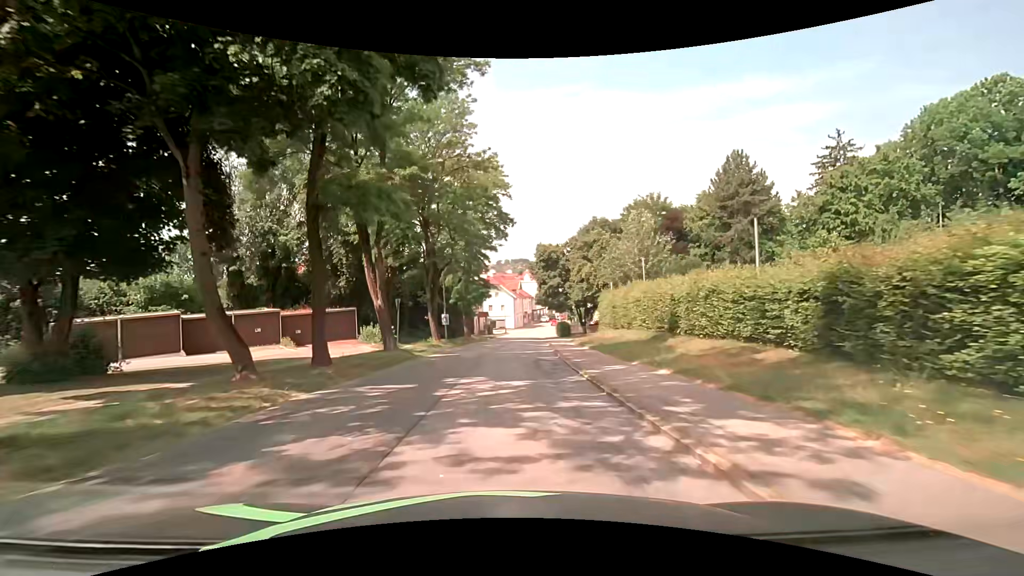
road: secondary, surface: asphalt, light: Day
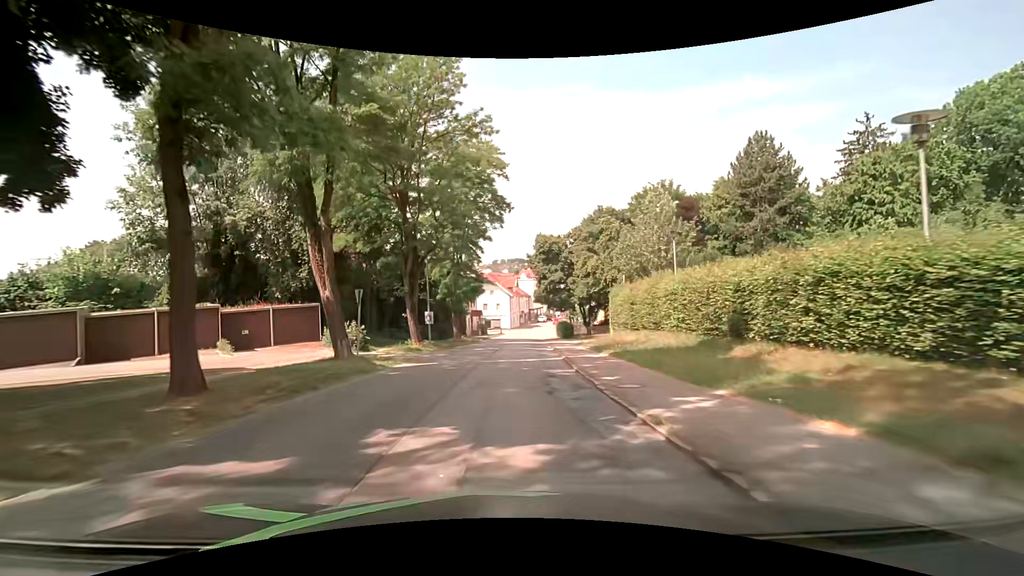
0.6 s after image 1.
(0.0, +6.7) m; 0°
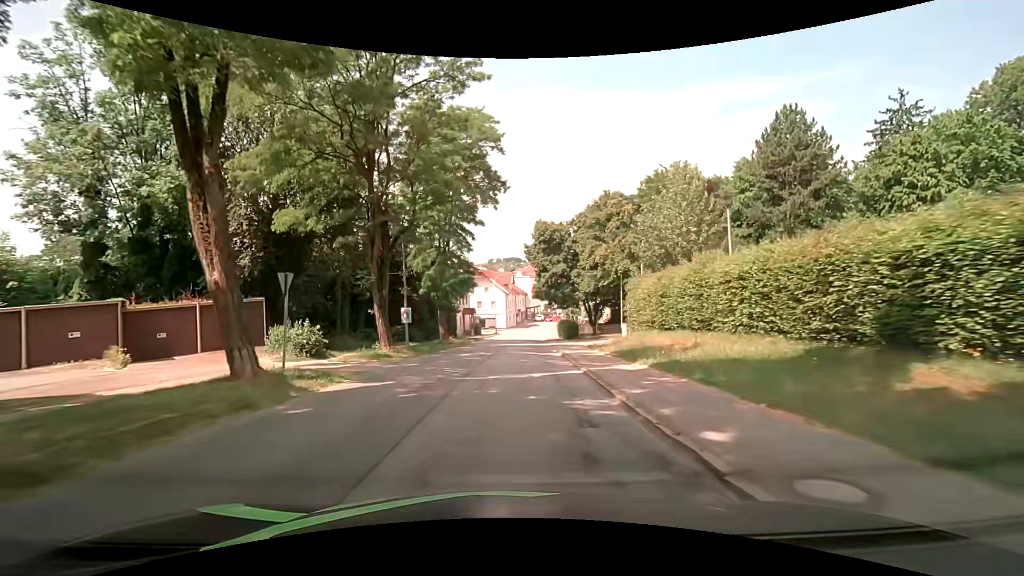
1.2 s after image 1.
(0.0, +6.8) m; +1°
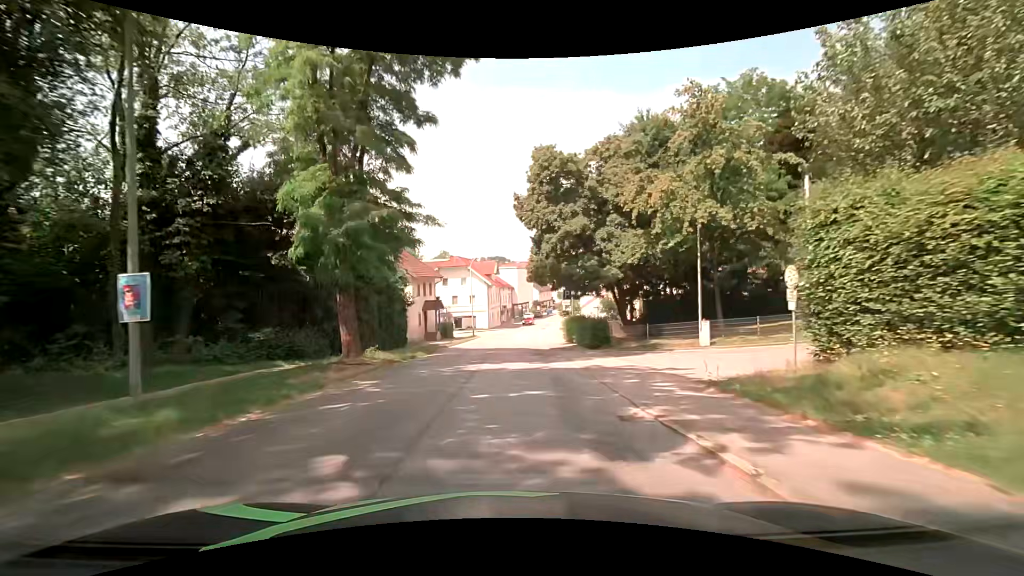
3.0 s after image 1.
(+0.2, +20.5) m; +1°
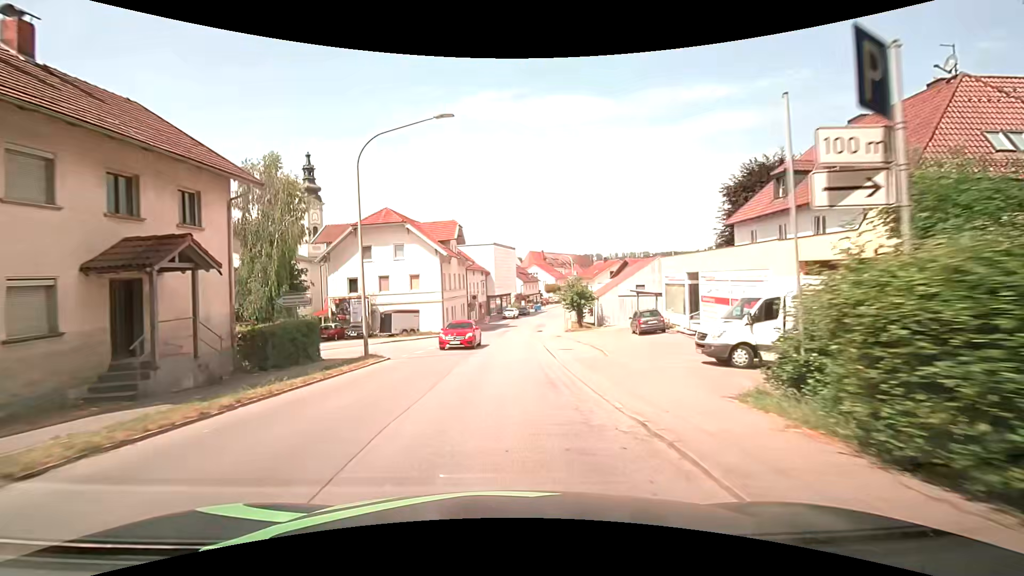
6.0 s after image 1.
(+0.9, +34.6) m; +2°
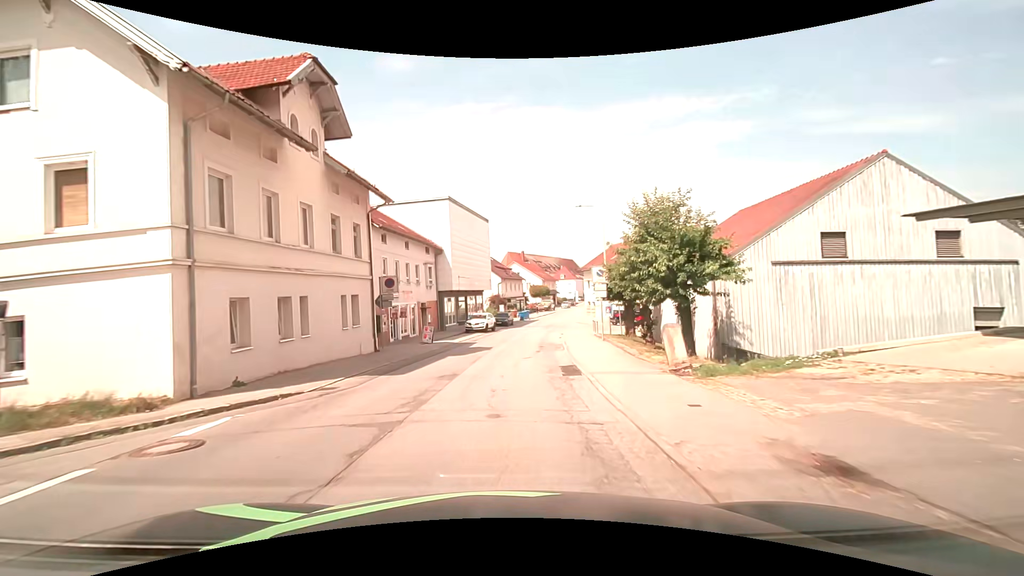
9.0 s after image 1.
(+1.0, +34.7) m; +4°
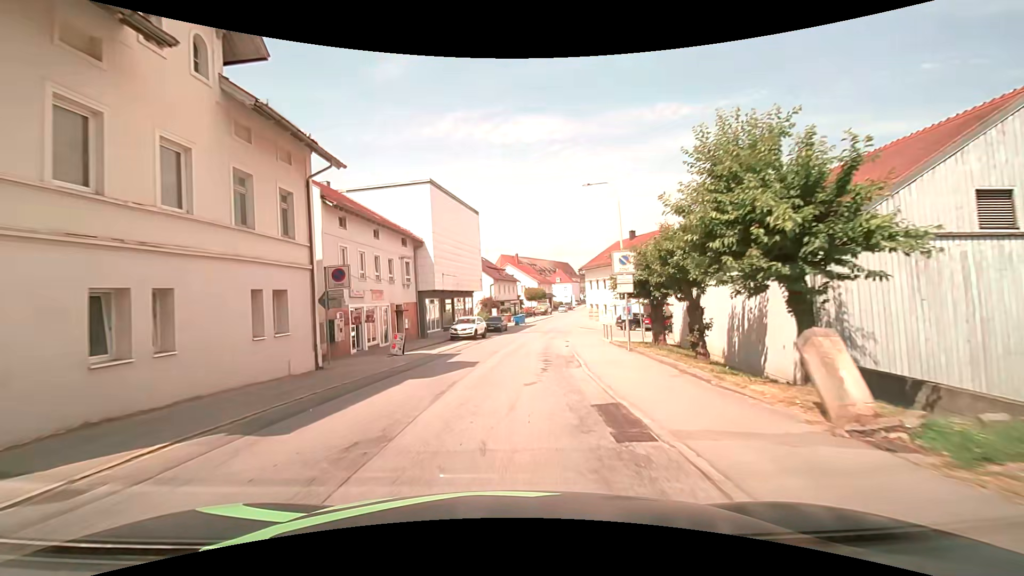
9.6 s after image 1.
(0.0, +6.8) m; +1°
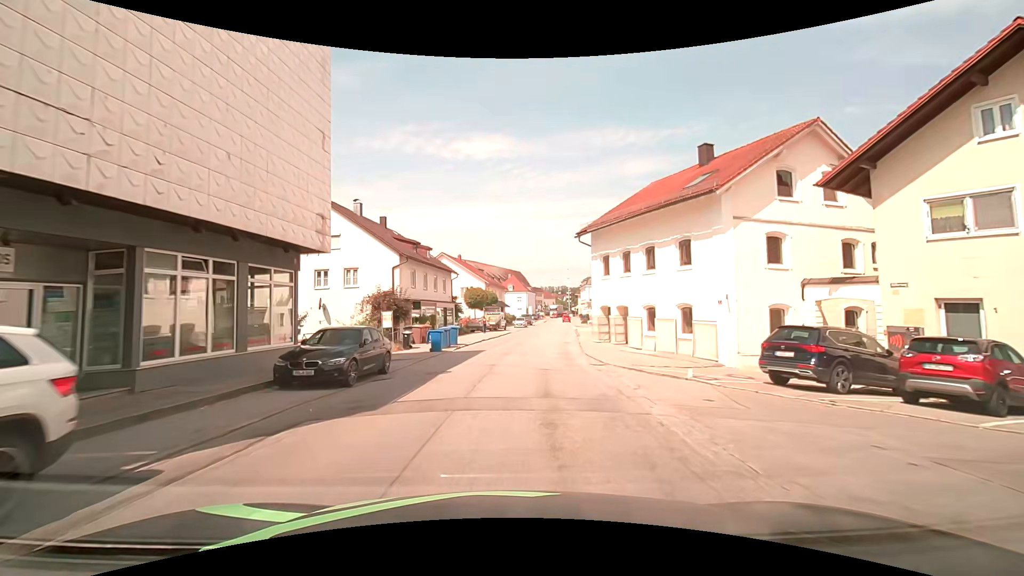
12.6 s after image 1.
(+1.2, +33.9) m; +5°
